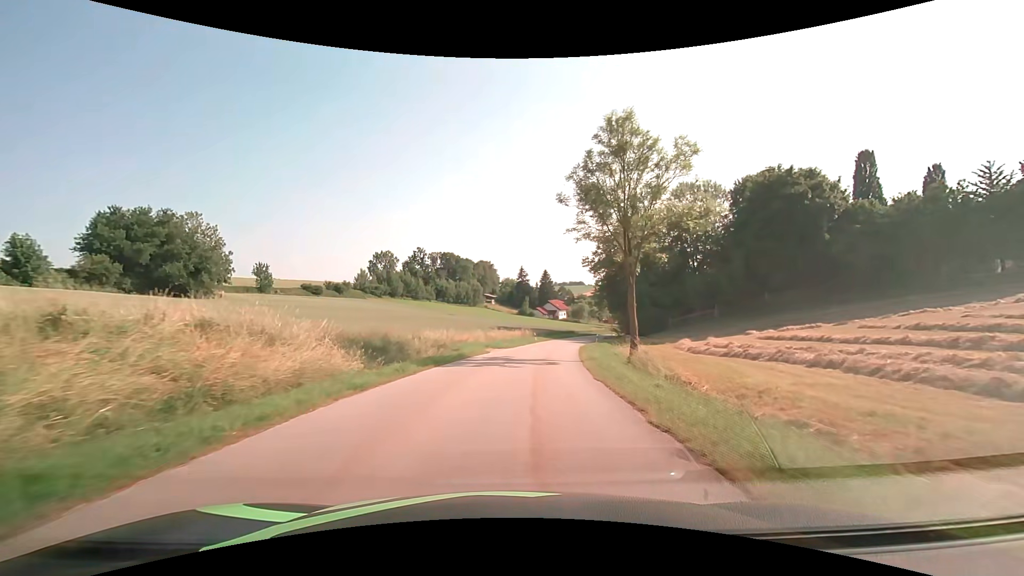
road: tertiary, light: Day
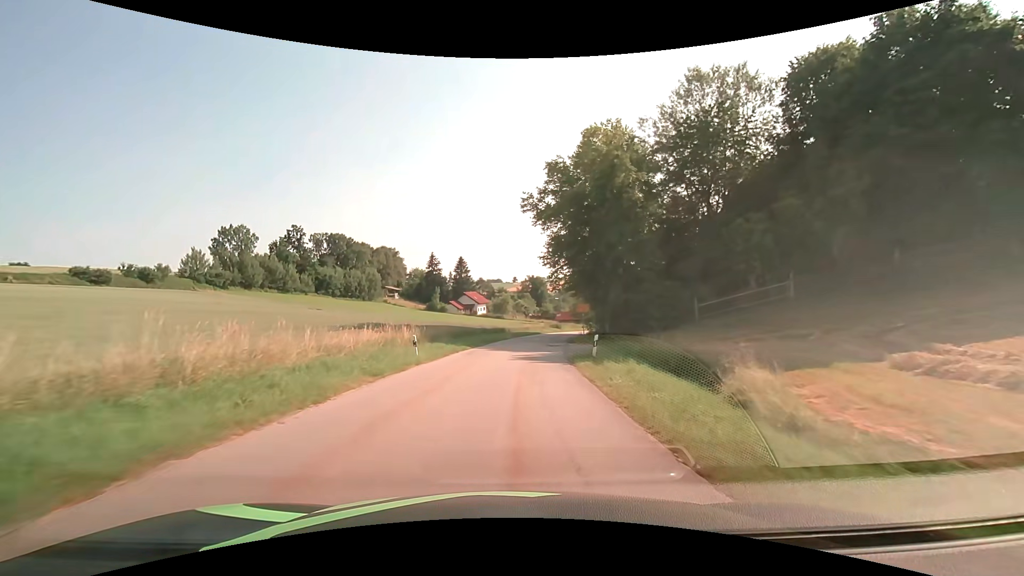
(+3.2, +37.9) m; +9°
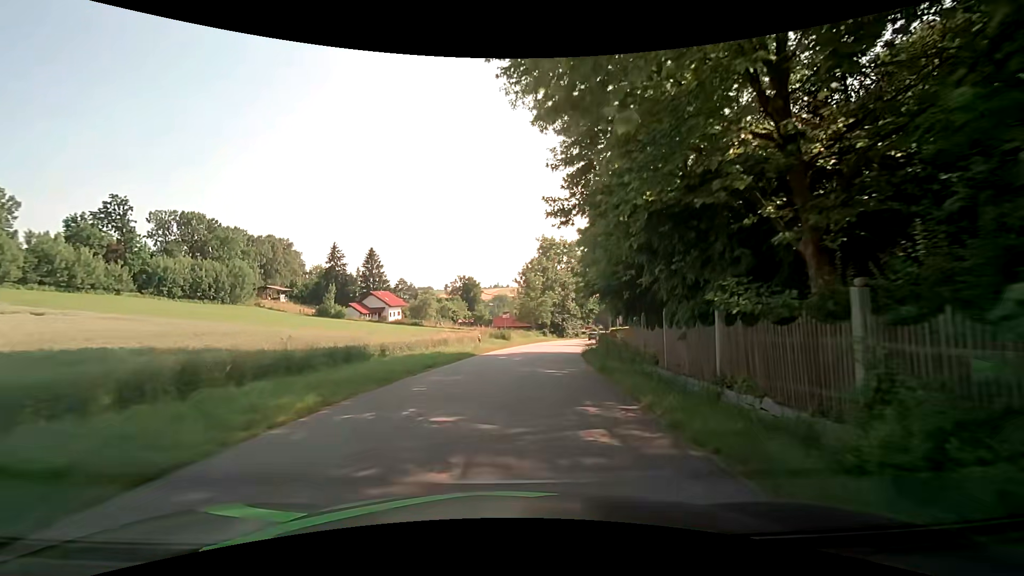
(+2.3, +38.0) m; +8°
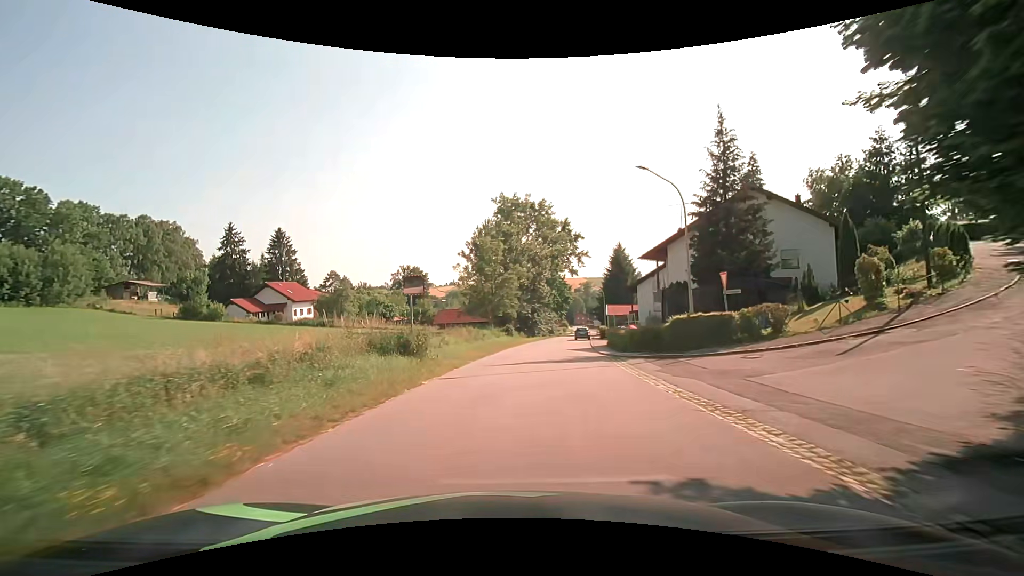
(+1.6, +30.4) m; +5°
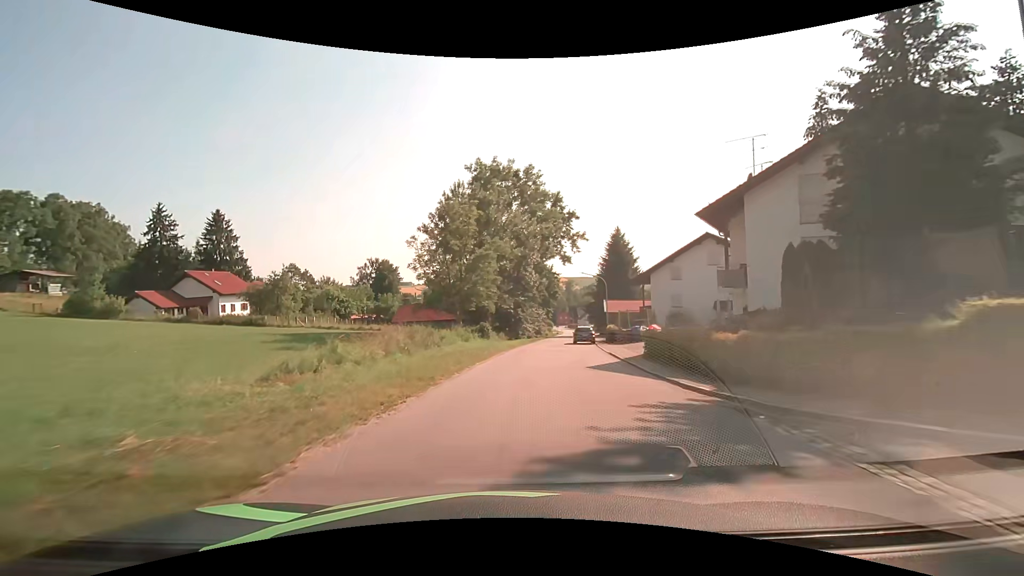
(+0.4, +15.2) m; +3°
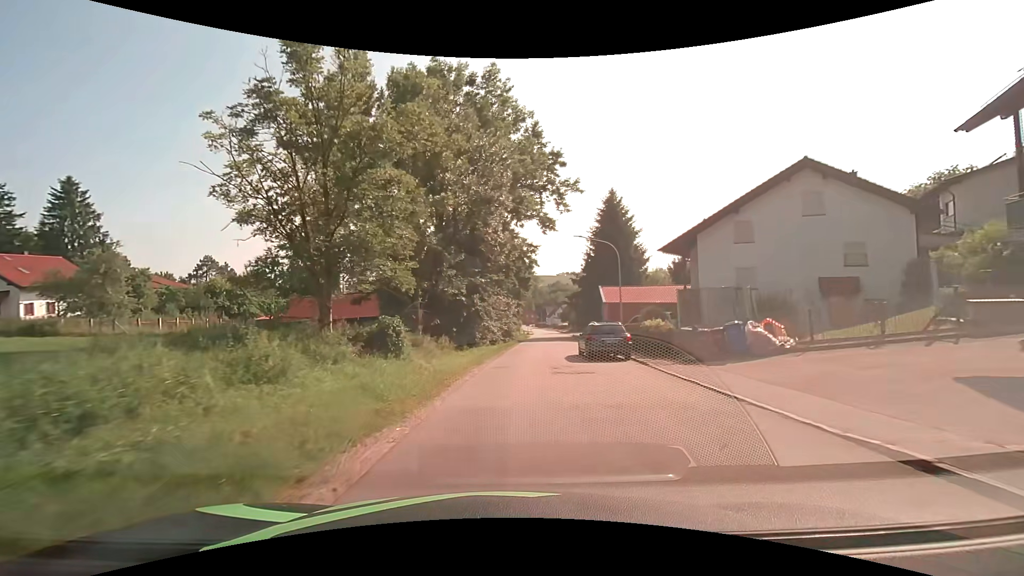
(+0.7, +21.7) m; +4°
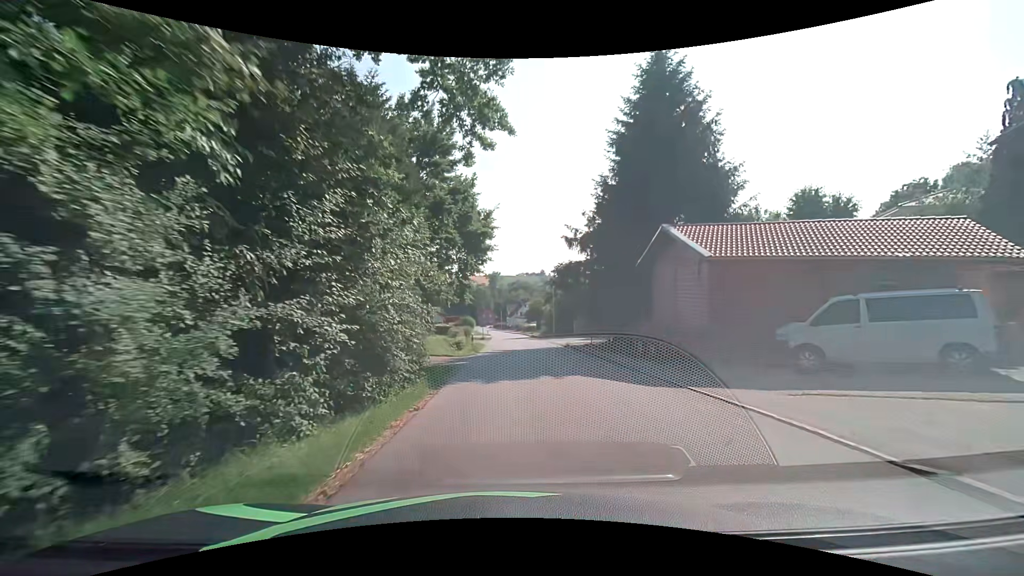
(+1.5, +30.7) m; +4°
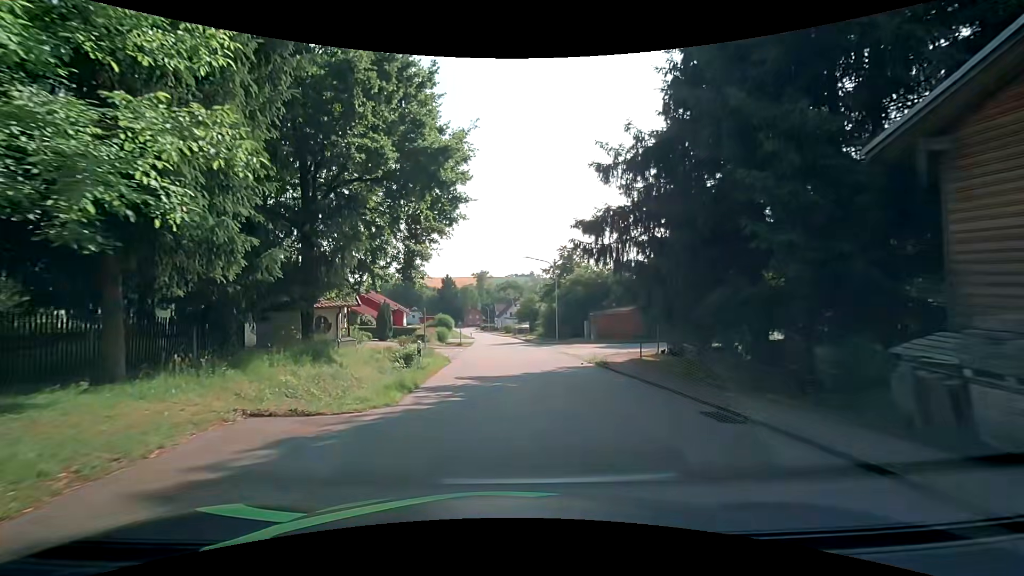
(+0.4, +15.4) m; +2°
